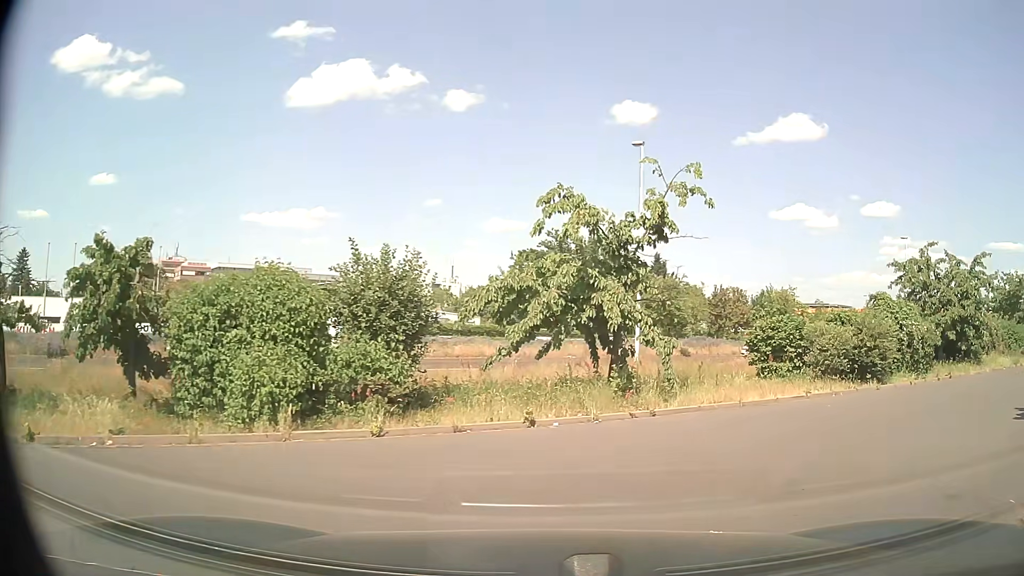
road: service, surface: paving_stones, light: Day
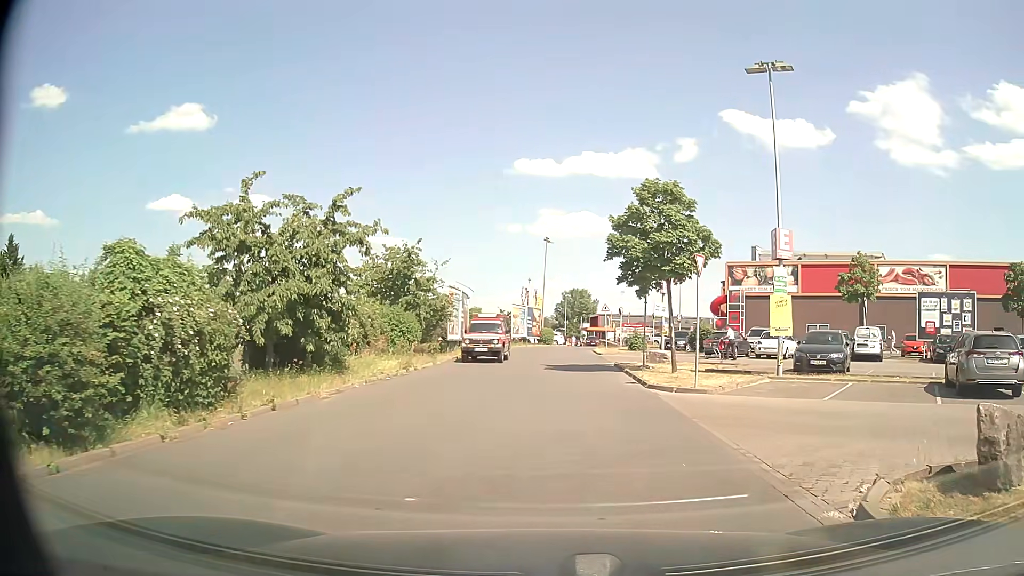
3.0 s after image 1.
(+5.7, +9.3) m; +55°
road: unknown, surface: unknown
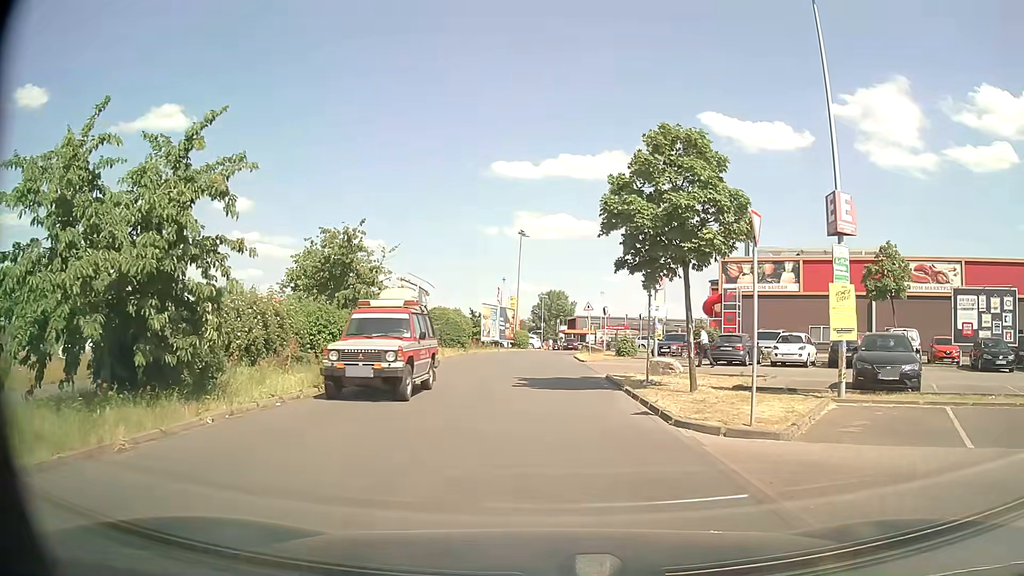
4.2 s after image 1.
(+0.2, +6.2) m; +1°
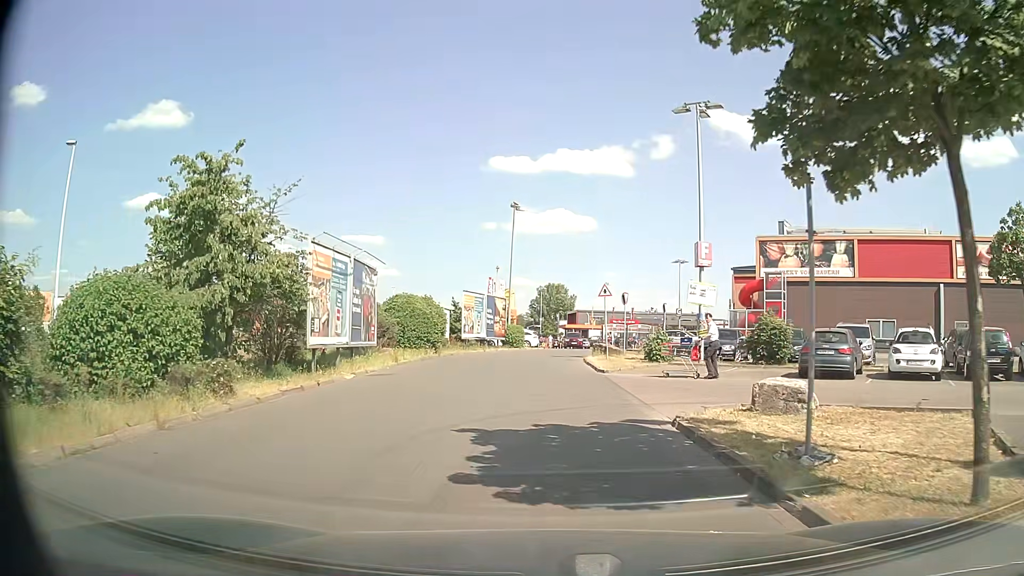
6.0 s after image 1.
(+0.1, +10.9) m; 0°
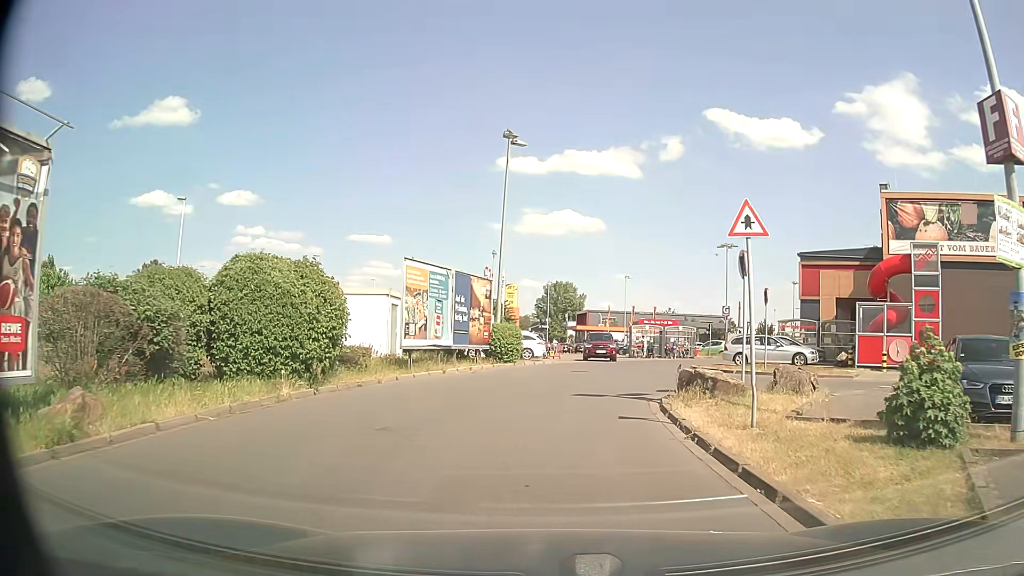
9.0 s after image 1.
(0.0, +18.0) m; 0°
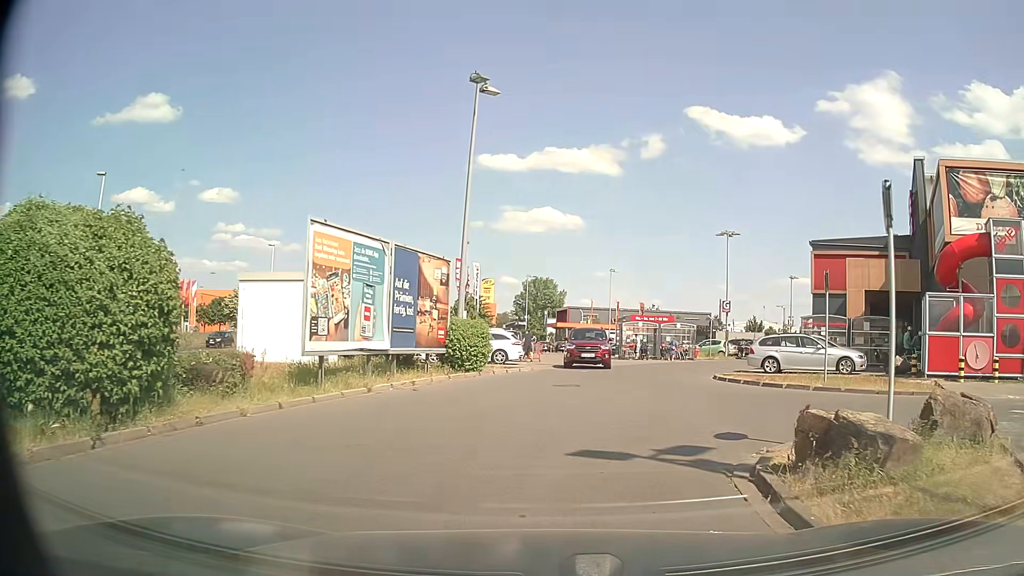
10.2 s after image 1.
(+0.1, +6.8) m; +1°
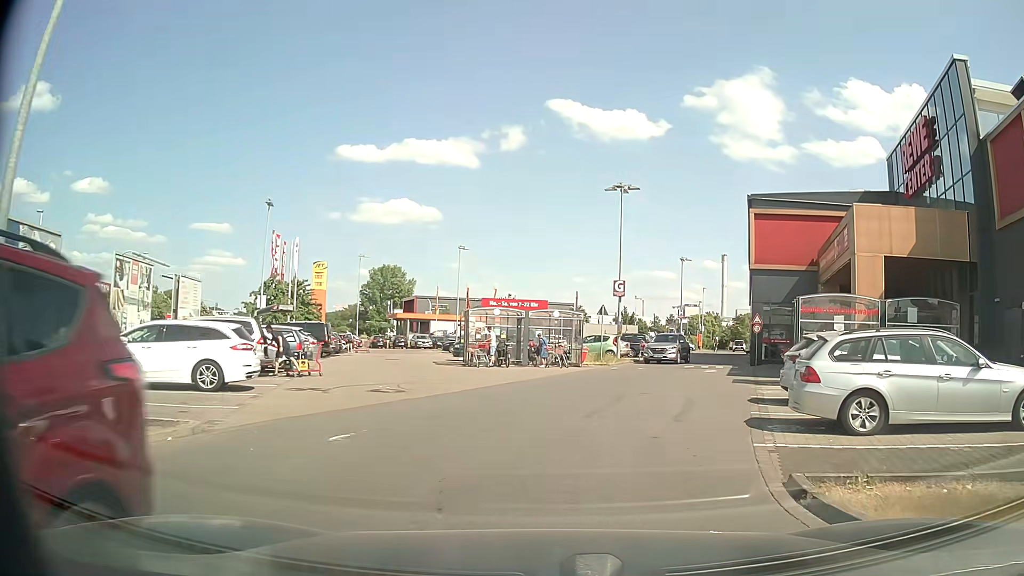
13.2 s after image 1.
(+2.0, +16.0) m; +13°
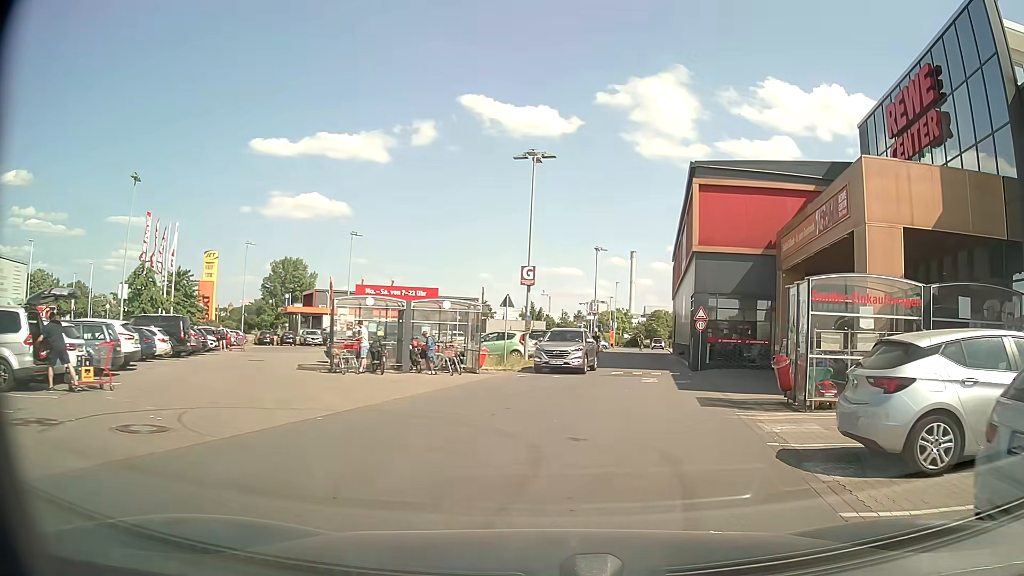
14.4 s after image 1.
(+0.4, +6.8) m; +7°
